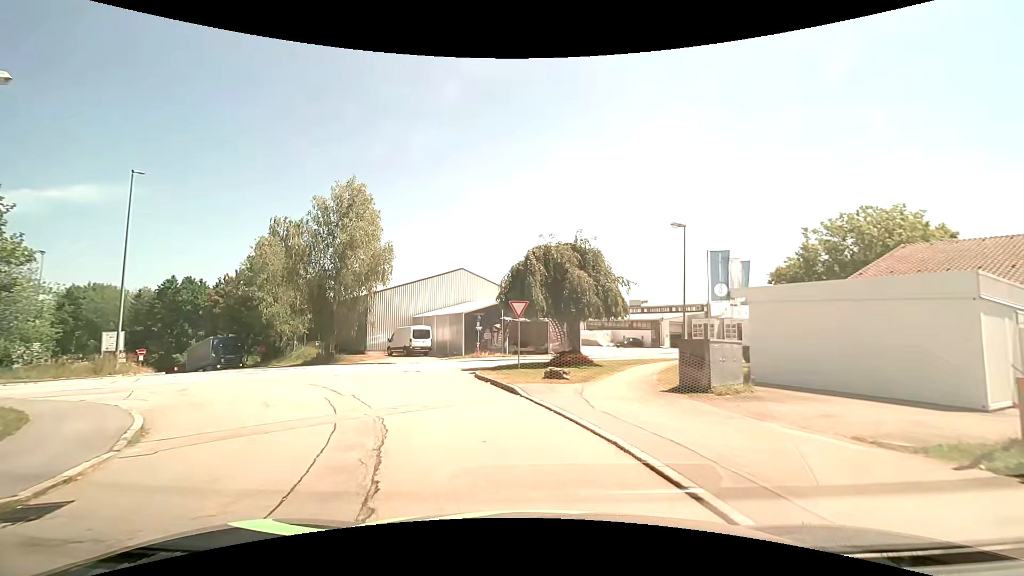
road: residential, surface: asphalt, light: Day
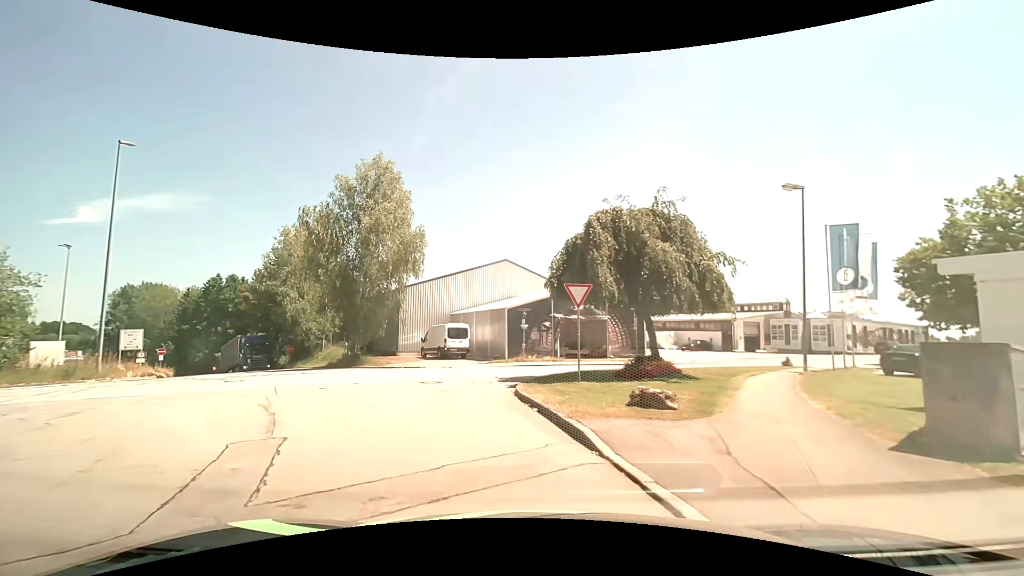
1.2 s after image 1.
(-0.3, +6.4) m; -4°
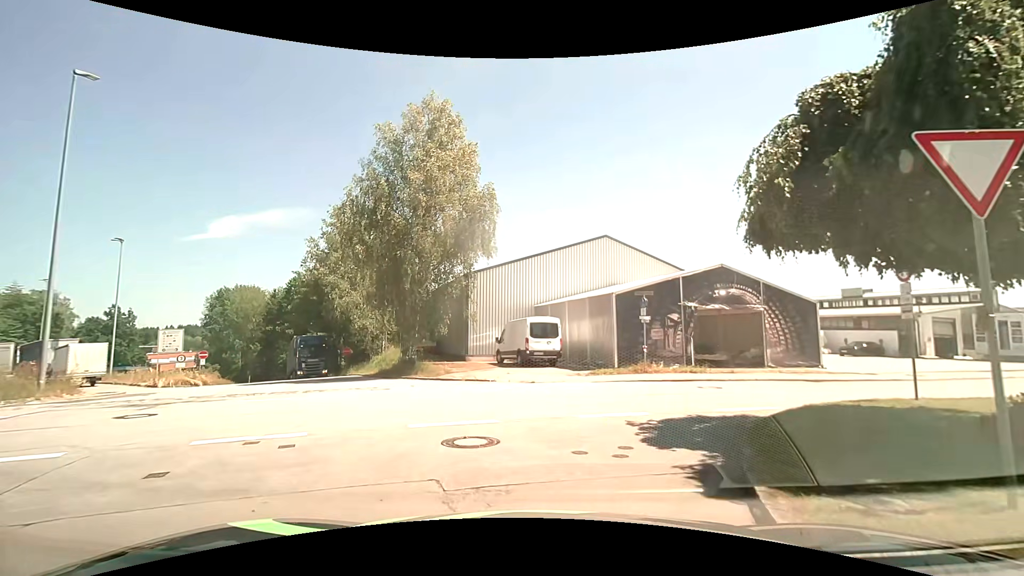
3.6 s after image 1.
(-1.2, +10.1) m; -11°
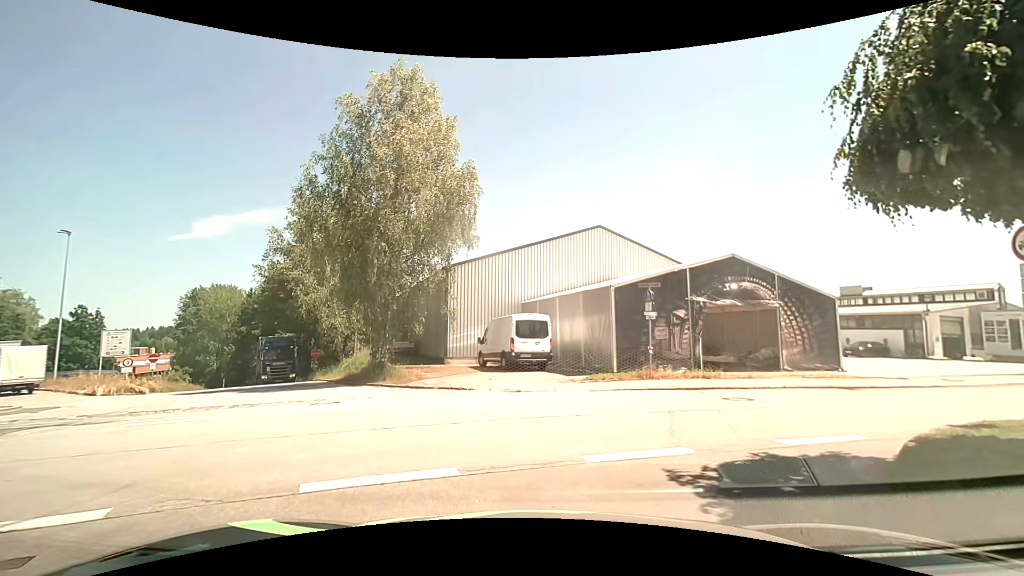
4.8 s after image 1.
(0.0, +3.1) m; -1°
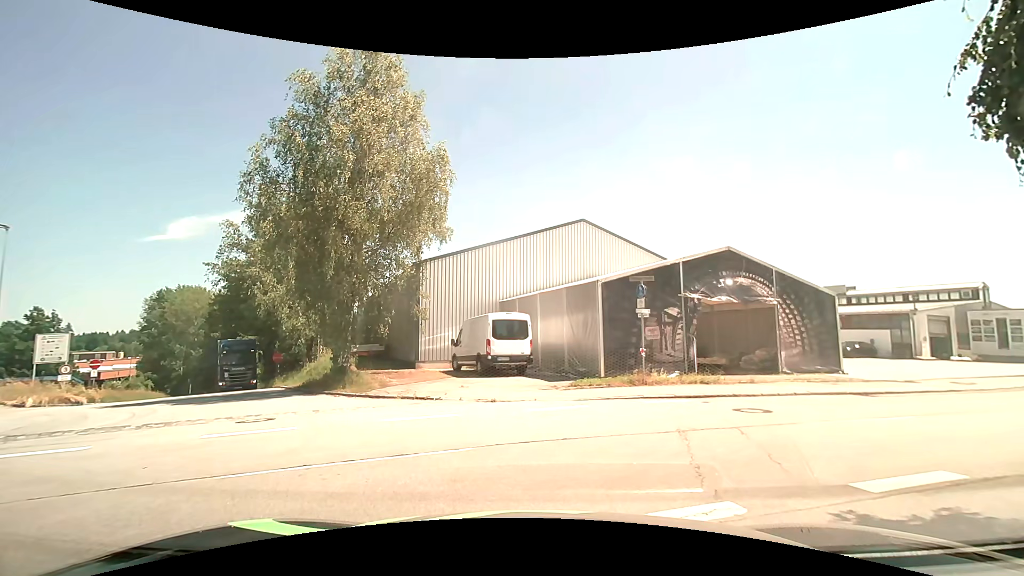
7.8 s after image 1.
(+0.1, +2.1) m; +3°
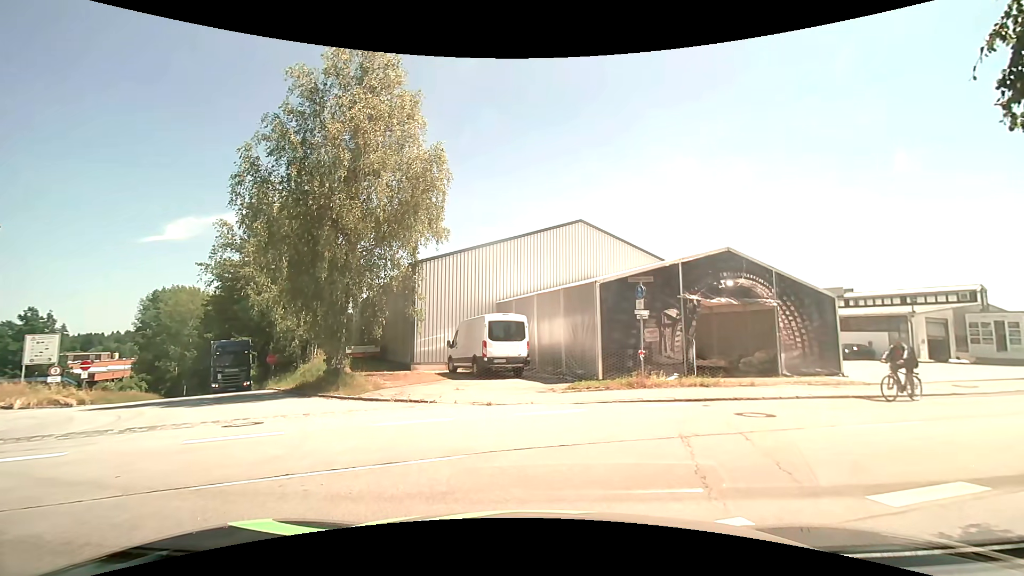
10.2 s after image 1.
(0.0, +0.3) m; 0°
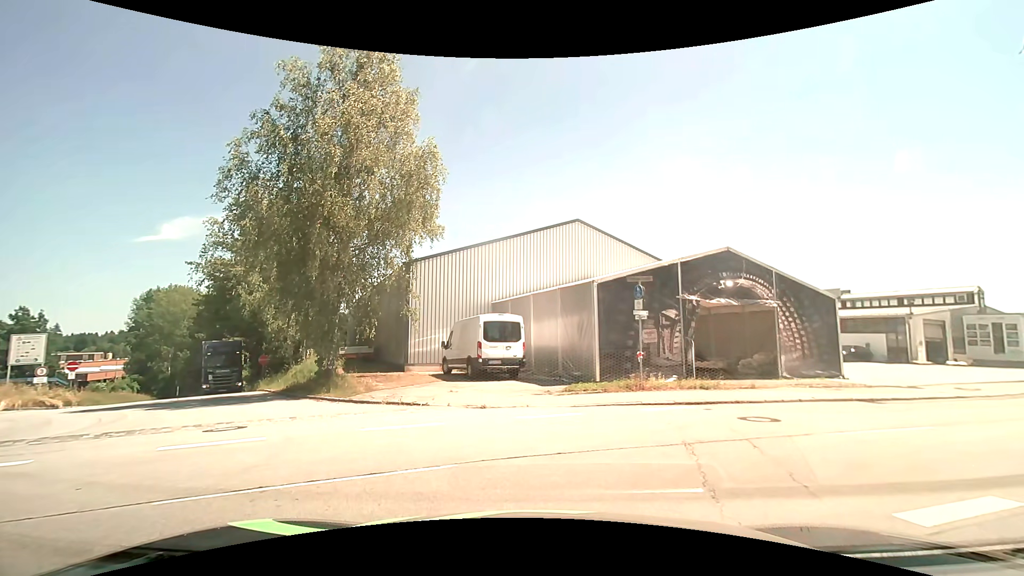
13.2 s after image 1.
(0.0, +0.5) m; 0°
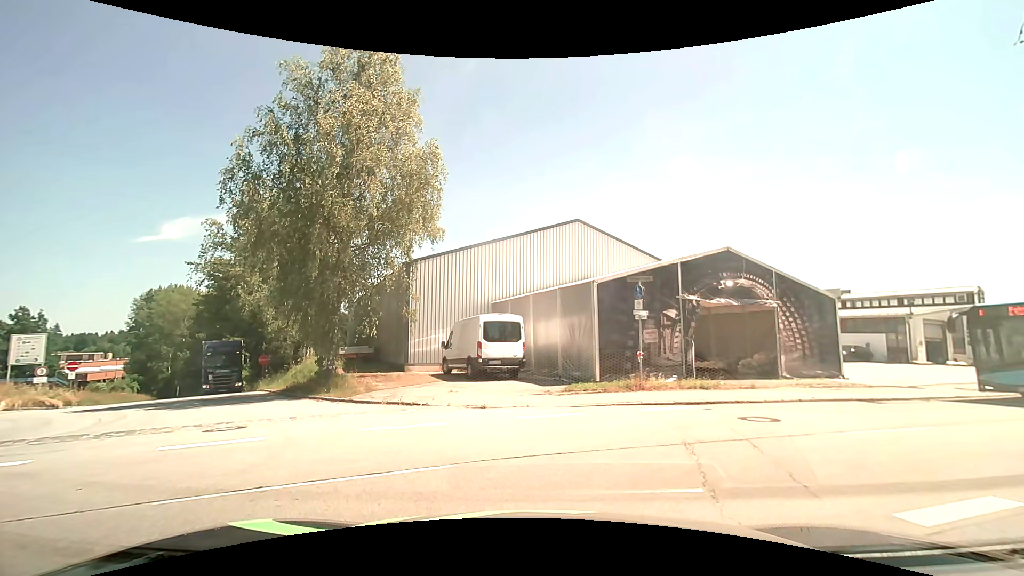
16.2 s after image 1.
(0.0, 0.0) m; 0°
(+4, +8) (+13, +13) (+23, +17) (+32, +20) (+41, +24) (+50, +28) (+59, +32) (+69, +36) (+78, +40) (+87, +44) m
